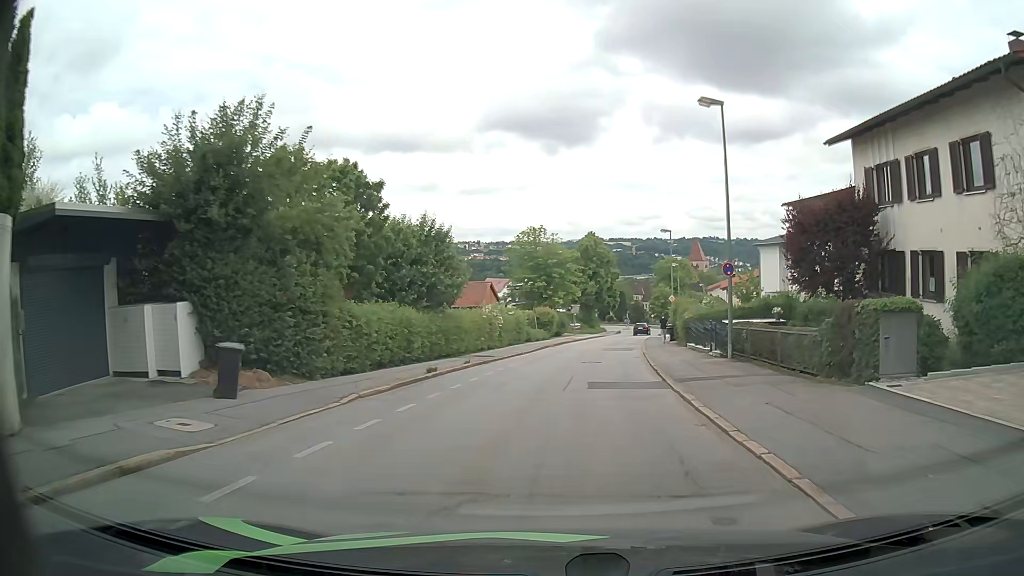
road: residential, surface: asphalt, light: Day
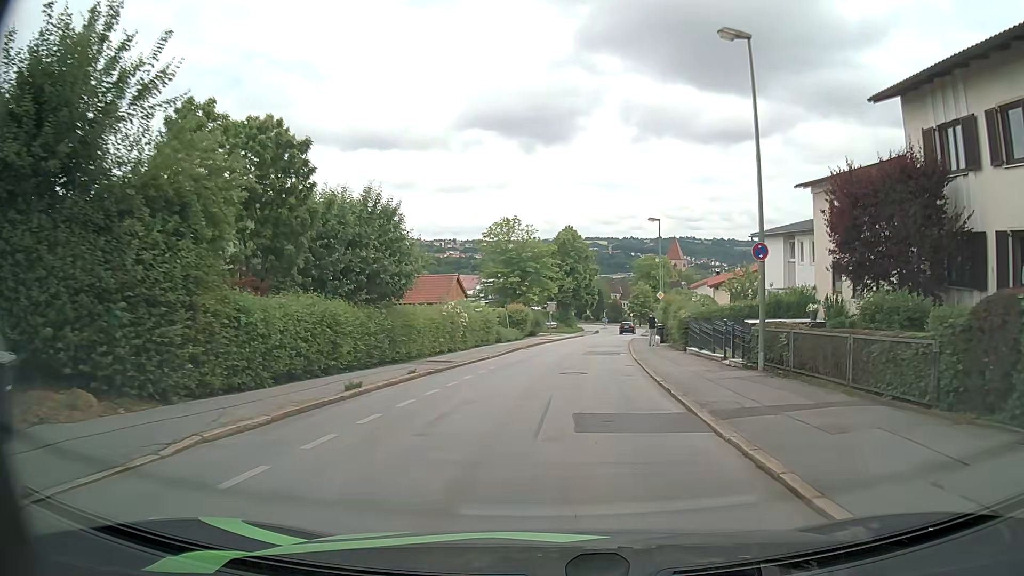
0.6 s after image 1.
(0.0, +5.5) m; +2°
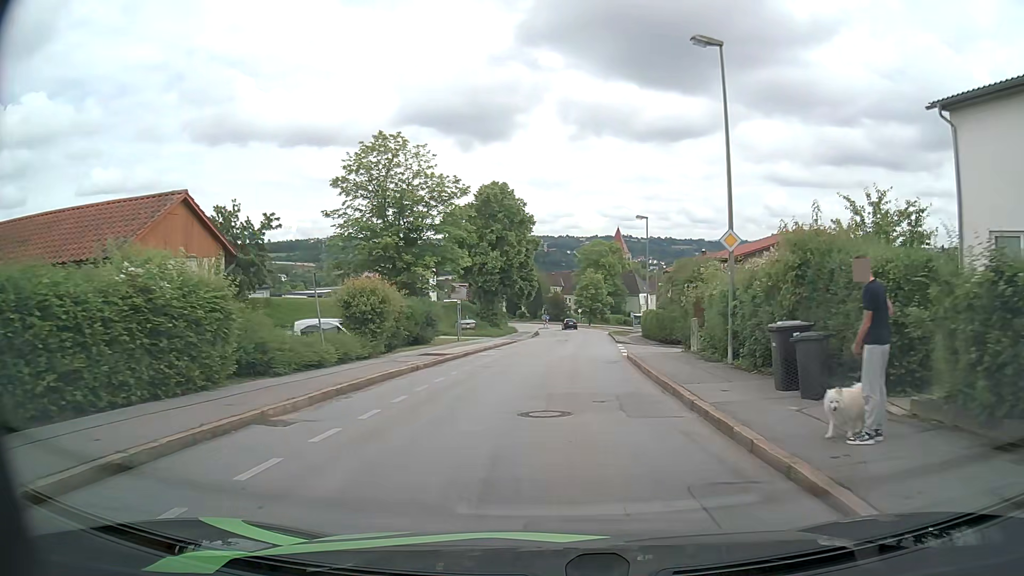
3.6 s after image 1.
(+1.3, +29.4) m; +5°
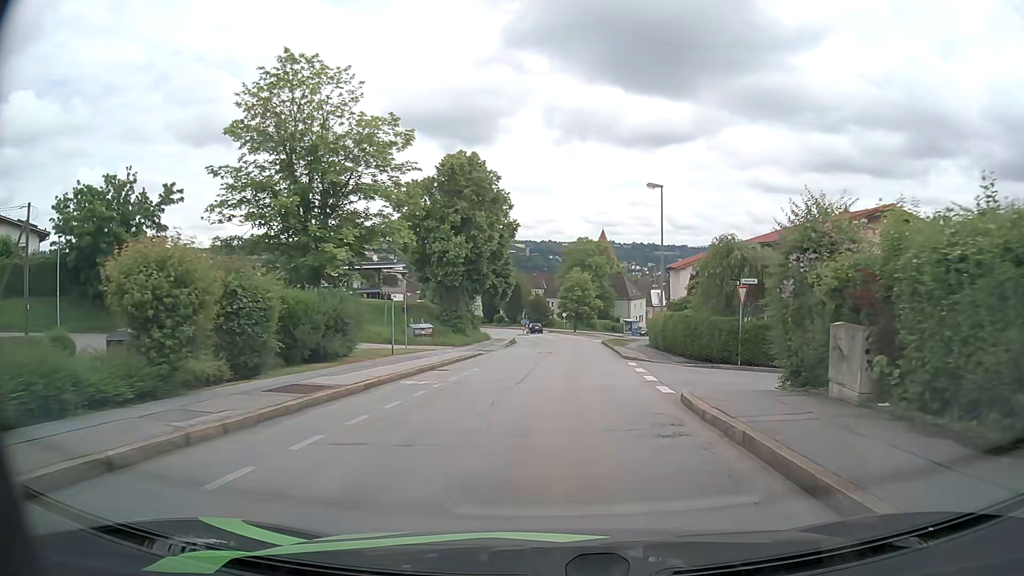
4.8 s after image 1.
(+0.1, +12.3) m; +1°
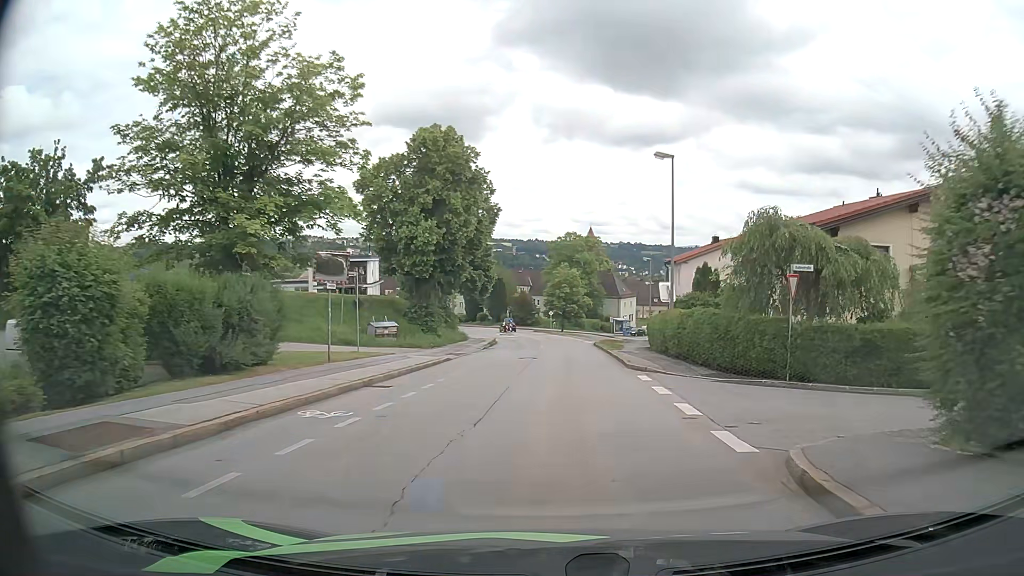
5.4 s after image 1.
(+0.1, +6.2) m; +1°
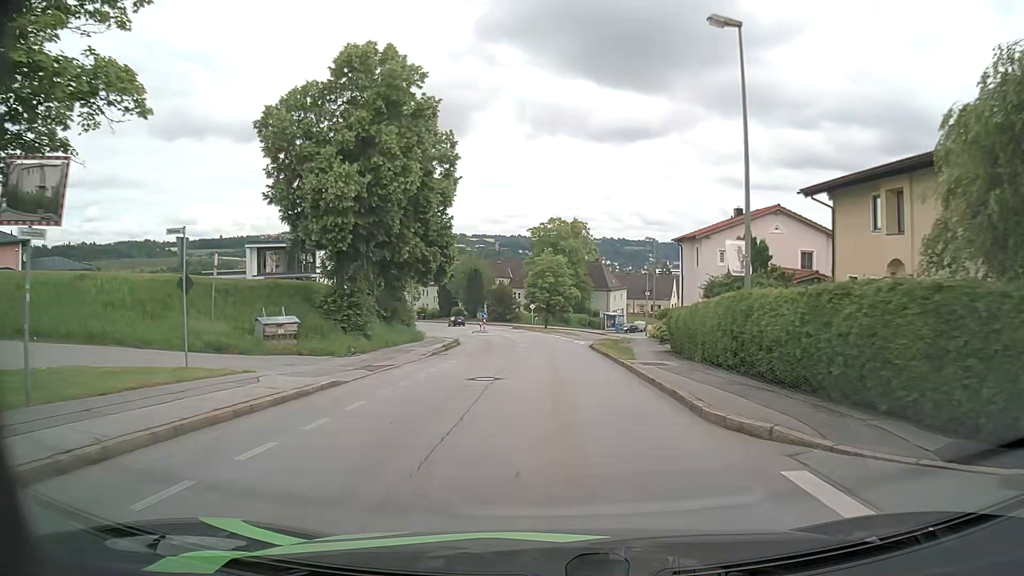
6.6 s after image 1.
(+0.2, +12.5) m; +1°
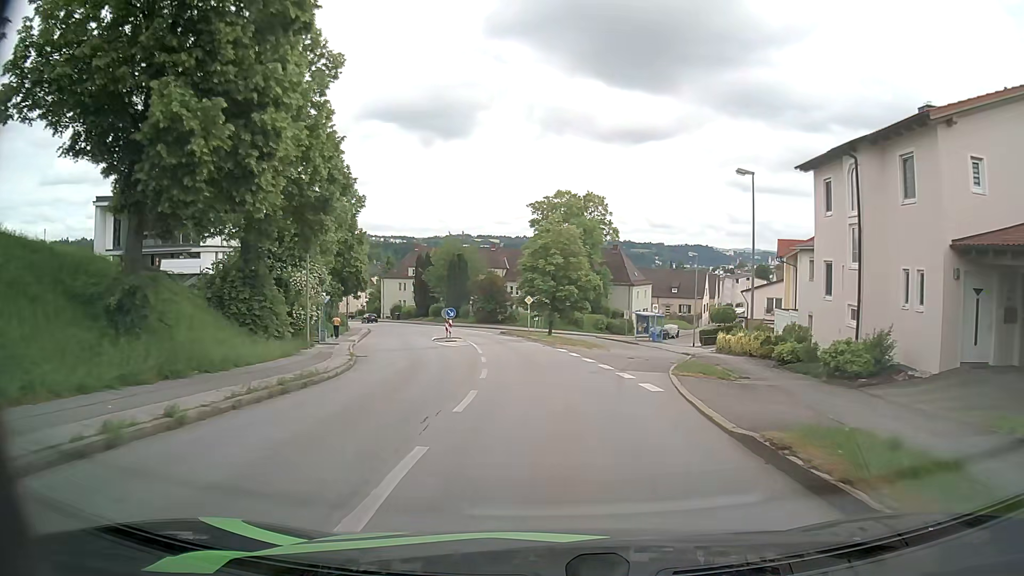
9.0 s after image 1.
(0.0, +25.3) m; -1°
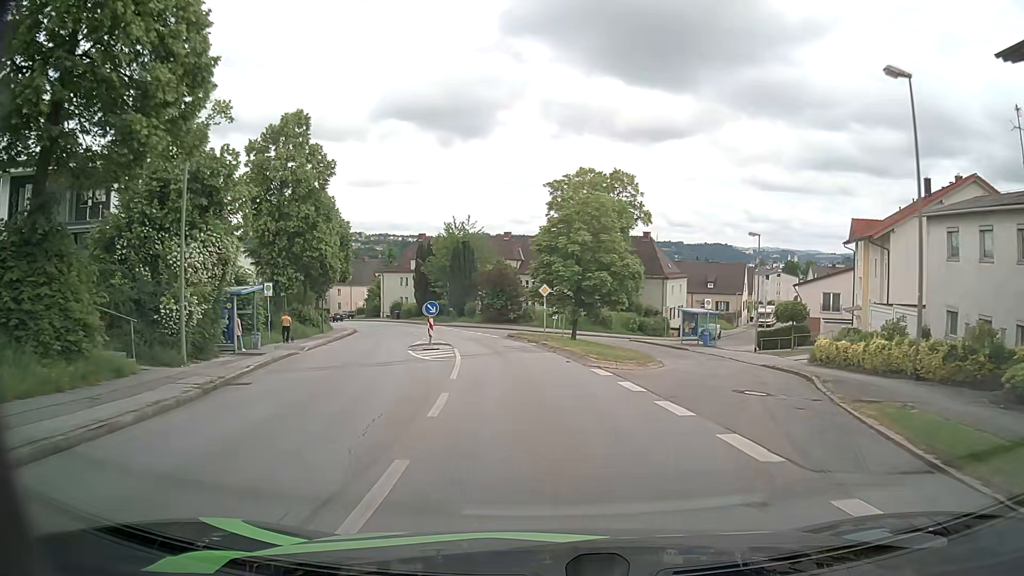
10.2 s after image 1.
(-0.1, +12.6) m; -1°
(0, +10) (-1, +20) (-3, +30) (-5, +40) (-8, +49) (-11, +59) (-14, +68) (-18, +77) (-23, +86) (-28, +95) m
